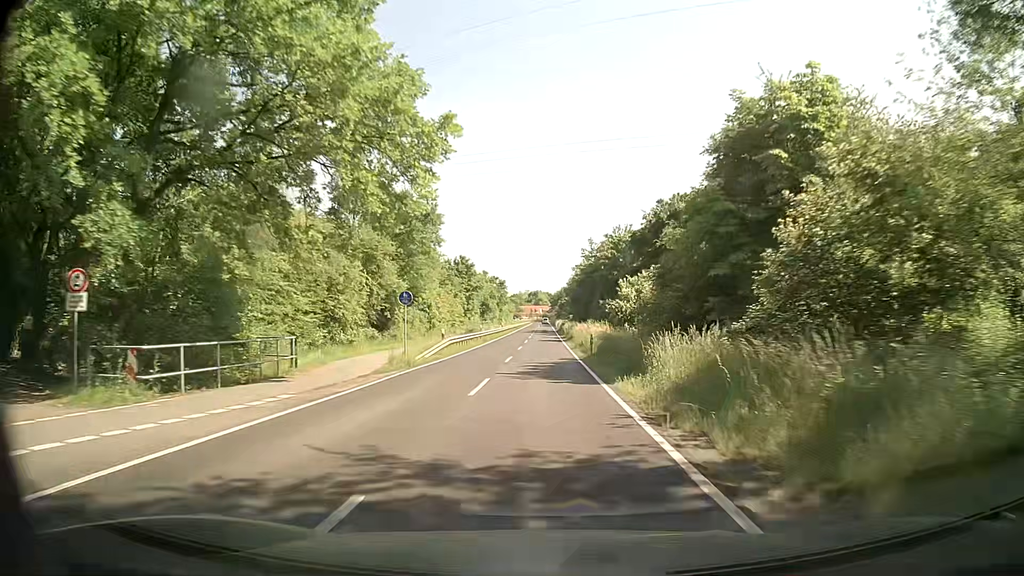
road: secondary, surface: asphalt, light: Day
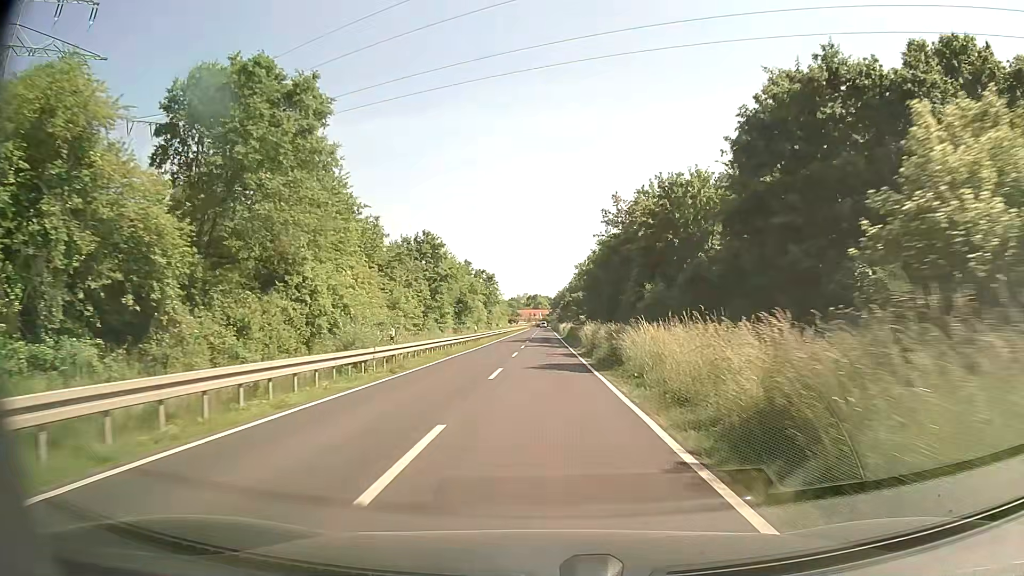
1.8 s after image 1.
(-0.2, +32.4) m; 0°
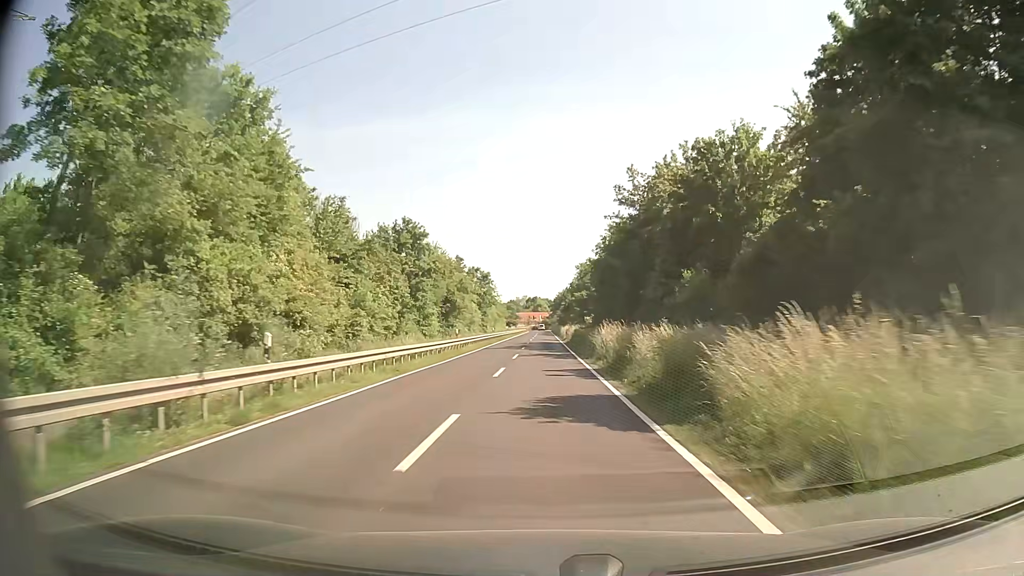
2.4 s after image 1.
(0.0, +10.8) m; 0°
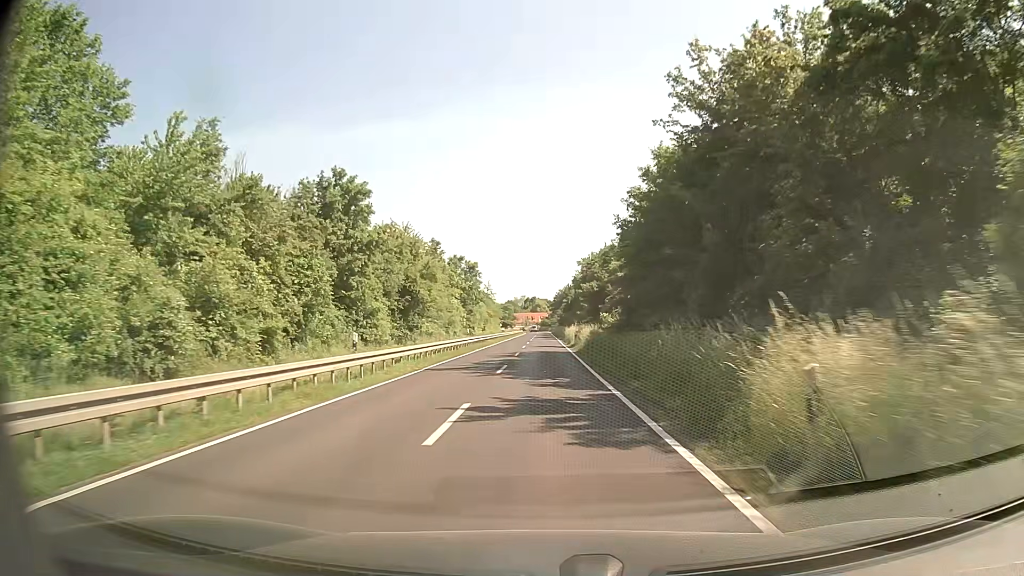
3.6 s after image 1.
(-0.1, +21.5) m; -1°
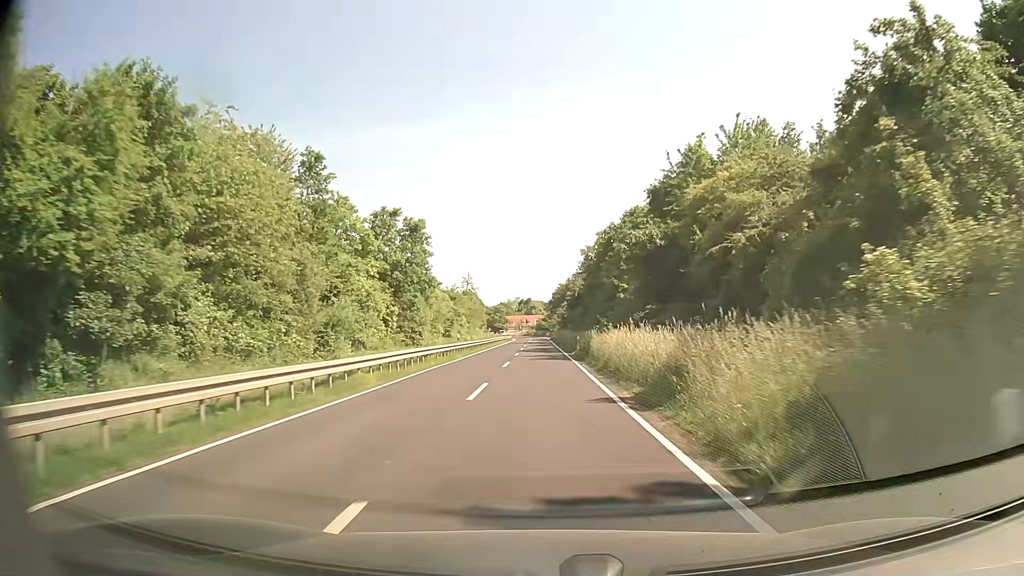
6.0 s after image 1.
(+0.3, +42.9) m; +1°
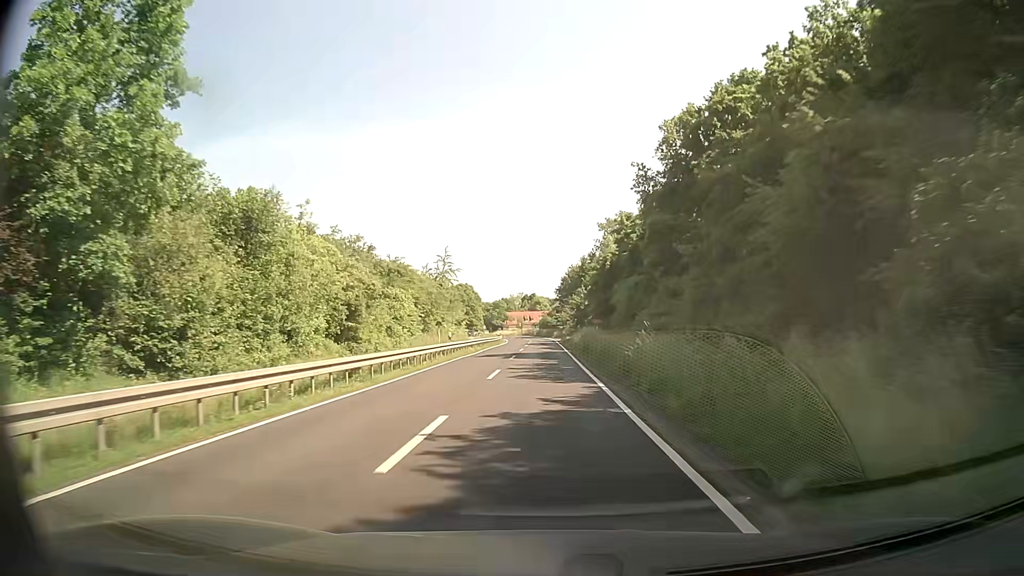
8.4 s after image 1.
(-0.1, +42.9) m; 0°
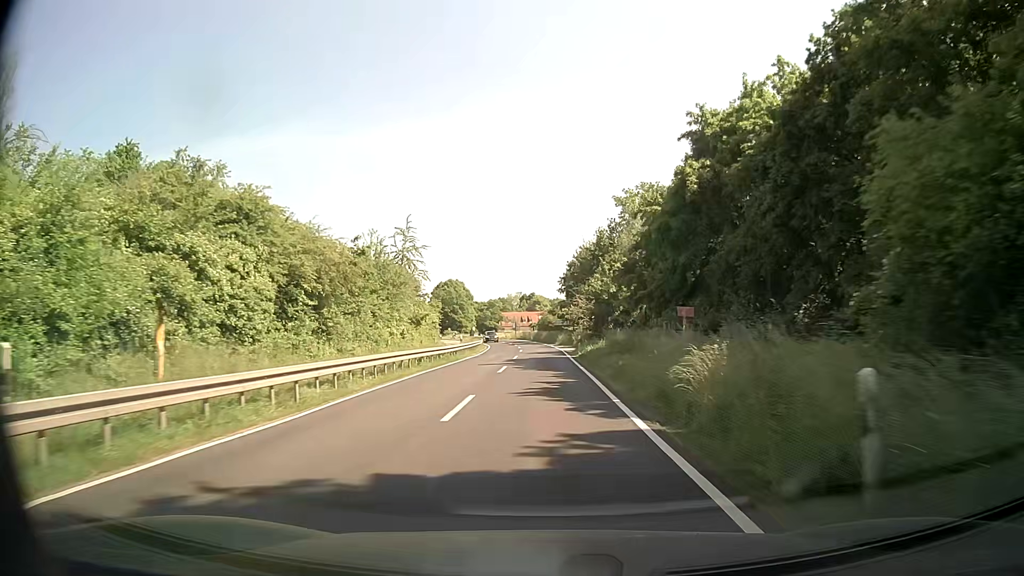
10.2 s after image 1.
(0.0, +32.2) m; 0°
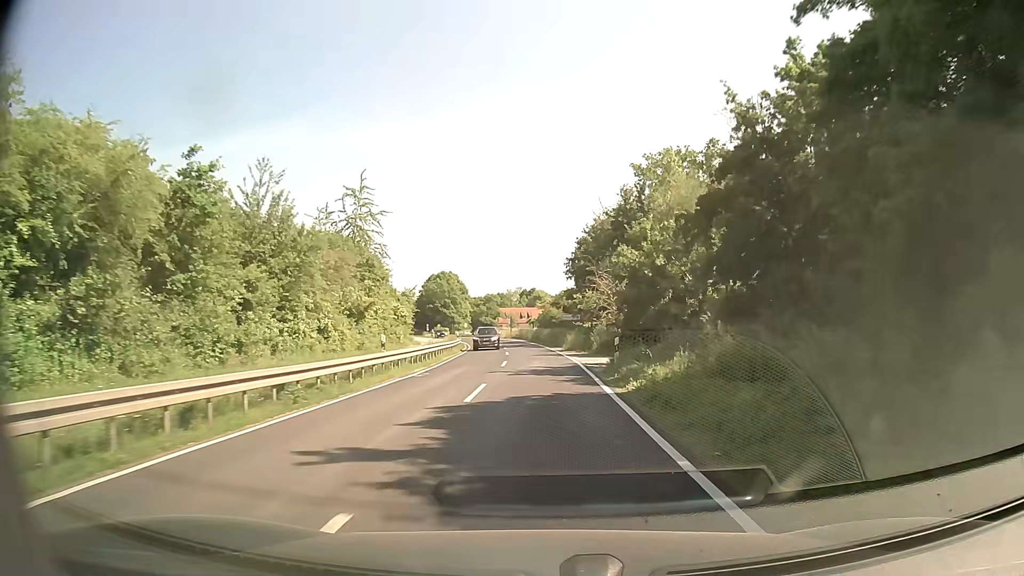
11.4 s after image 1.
(0.0, +21.4) m; 0°
(0, +10) (0, +20) (0, +30) (-1, +40) (-1, +50) (-2, +60) (-3, +70) (-5, +80) (-7, +90) (-9, +99) m
